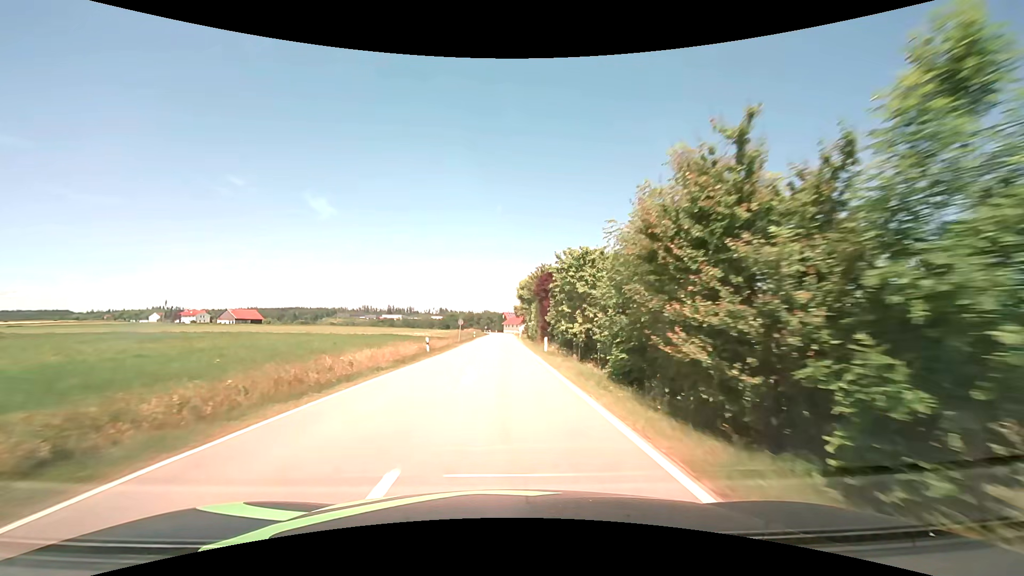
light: Day
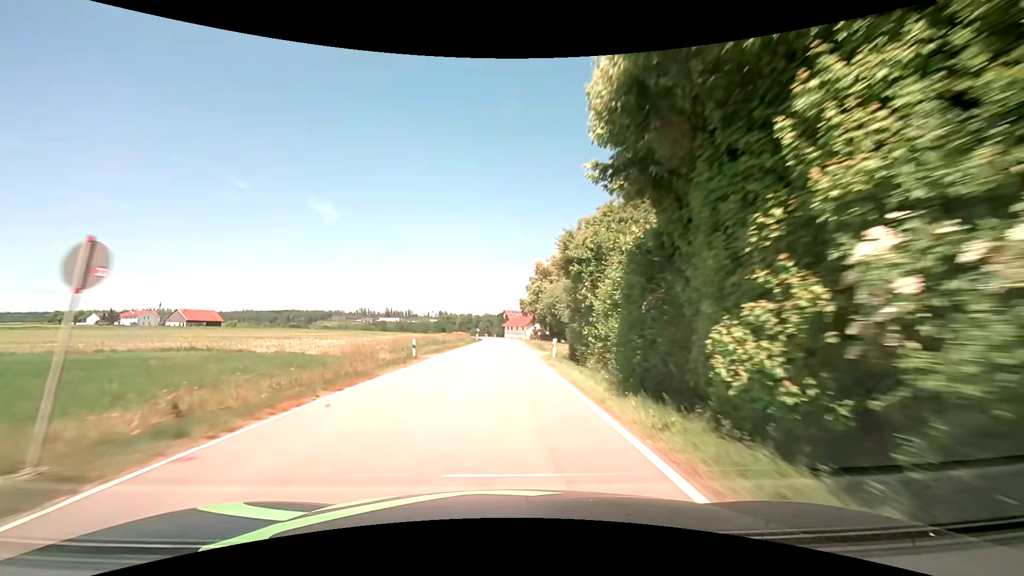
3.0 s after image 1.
(-0.2, +51.8) m; 0°
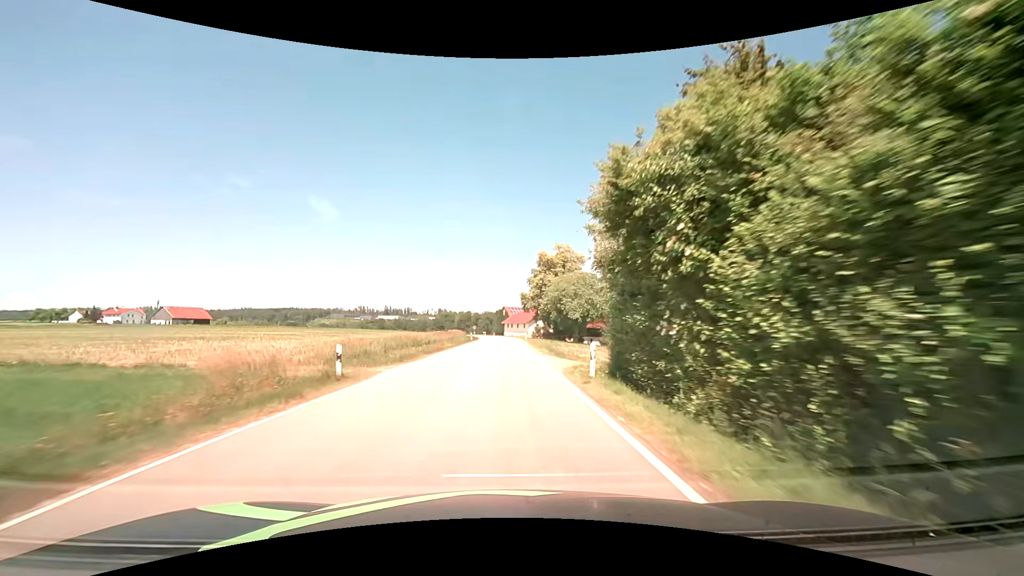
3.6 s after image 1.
(0.0, +11.2) m; 0°
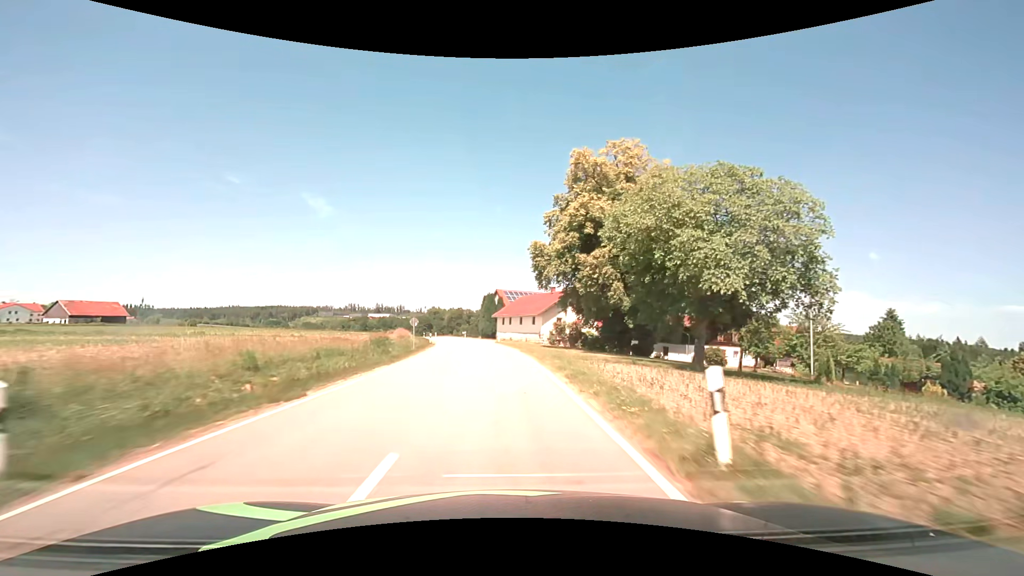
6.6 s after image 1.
(+0.5, +58.4) m; +1°
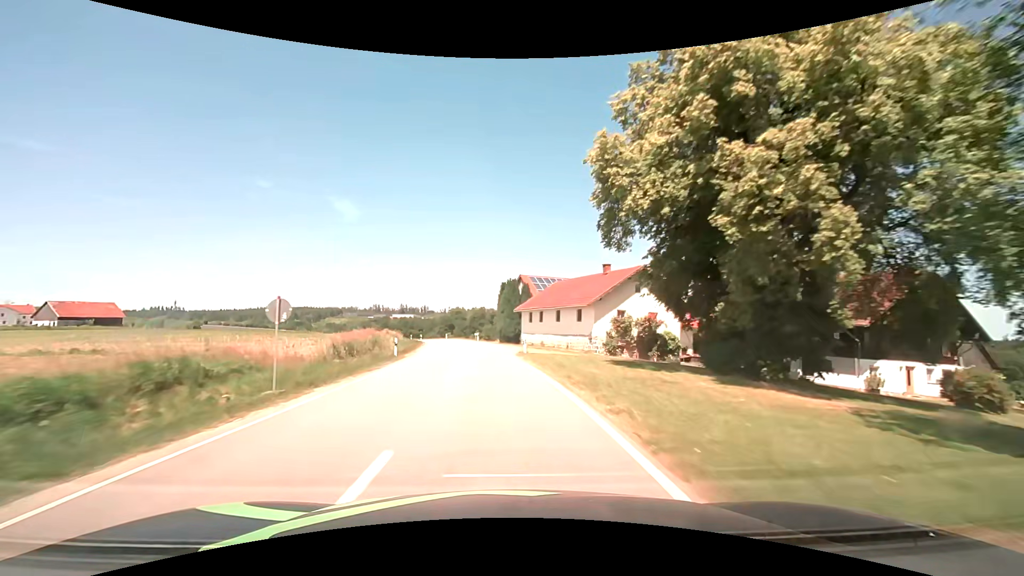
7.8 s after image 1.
(-0.4, +24.1) m; -3°
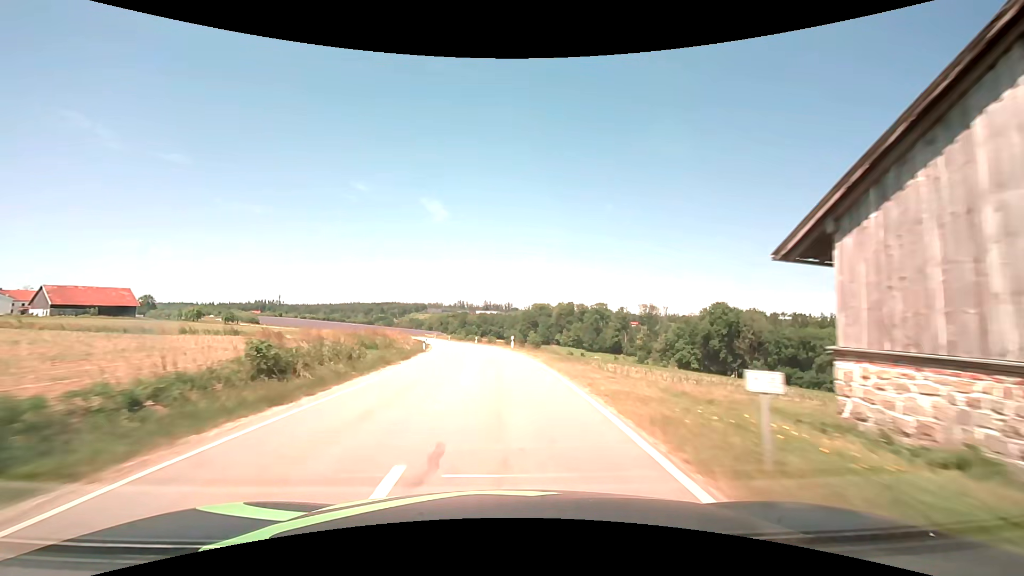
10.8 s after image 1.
(-5.7, +60.9) m; -10°
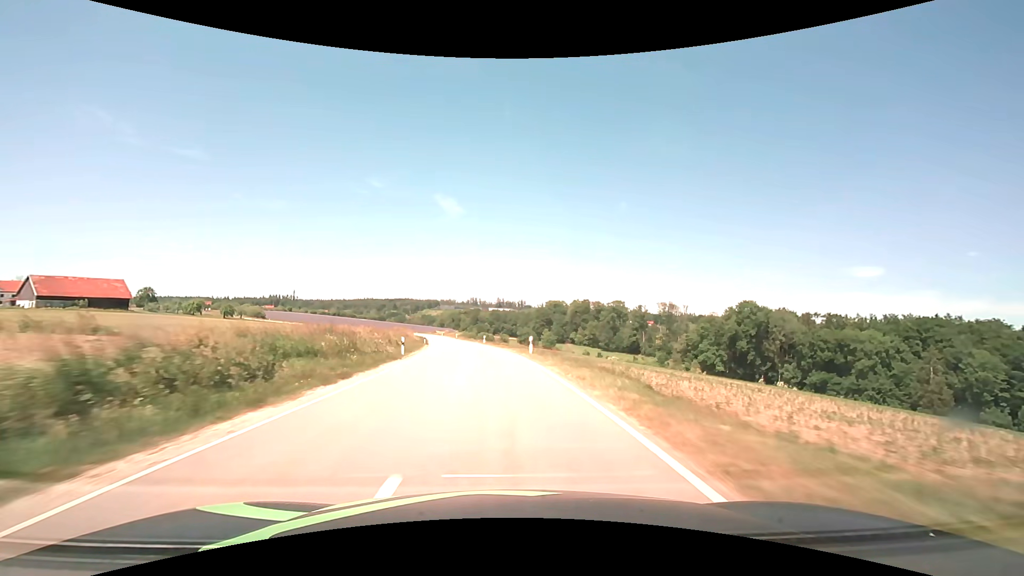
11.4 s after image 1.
(-0.2, +12.3) m; -2°
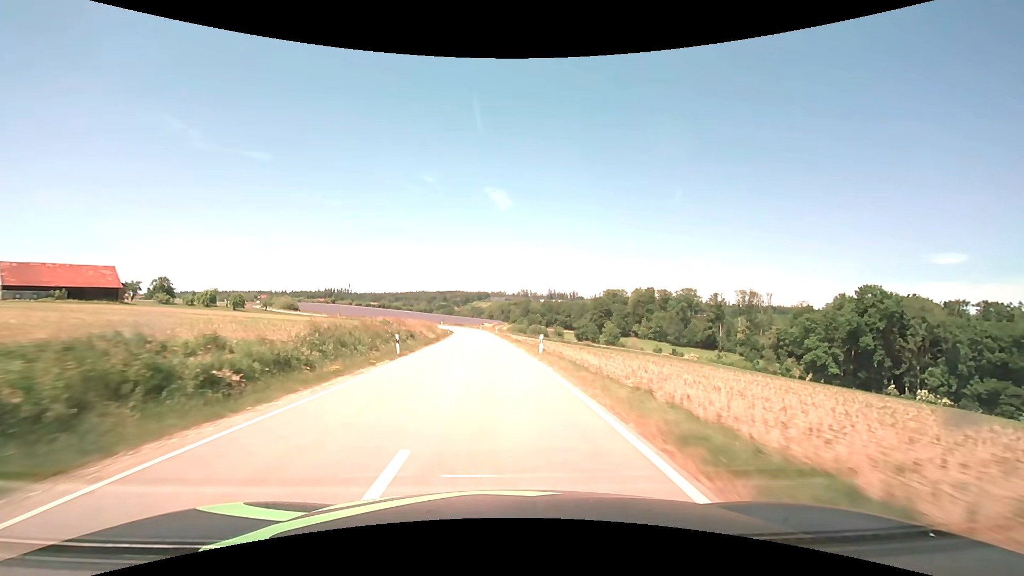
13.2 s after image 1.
(-1.5, +35.6) m; -5°
(0, +10) (0, +20) (-1, +30) (-2, +40) (-2, +50) (-3, +60) (-4, +70) (-5, +80) (-6, +90) (-7, +100) m
